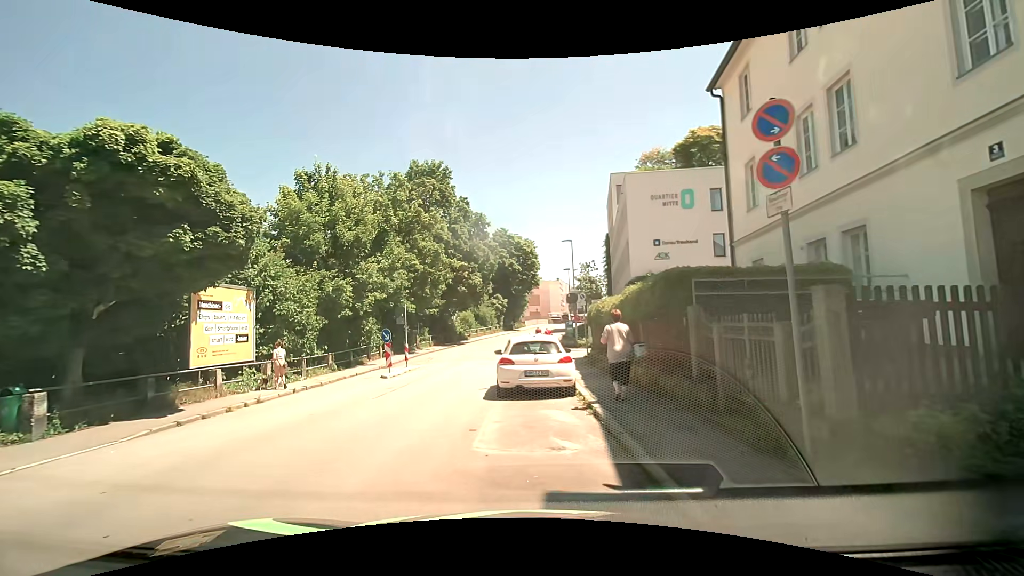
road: residential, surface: asphalt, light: Day
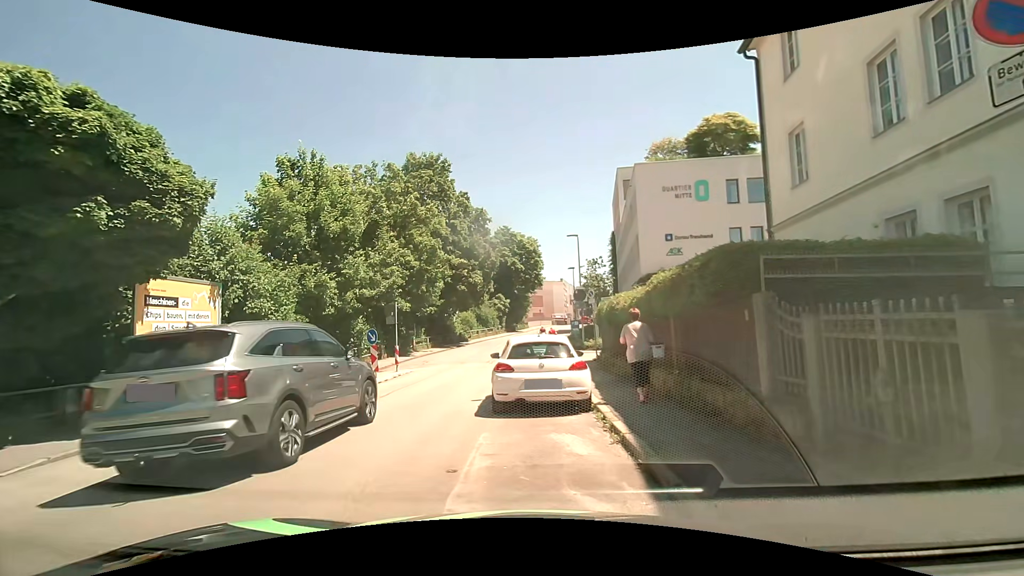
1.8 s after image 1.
(-0.1, +2.2) m; -3°
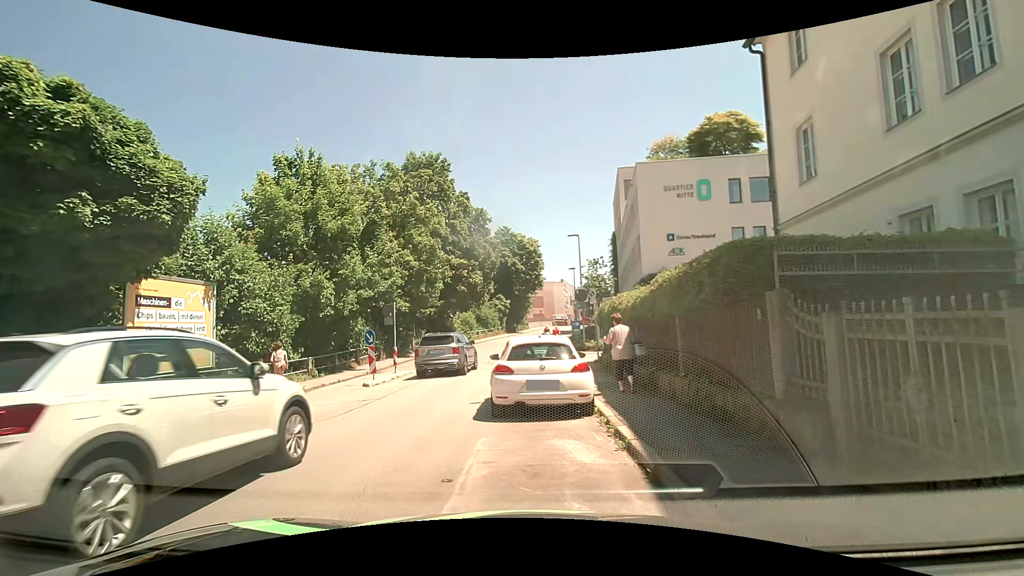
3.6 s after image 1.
(0.0, +0.4) m; 0°
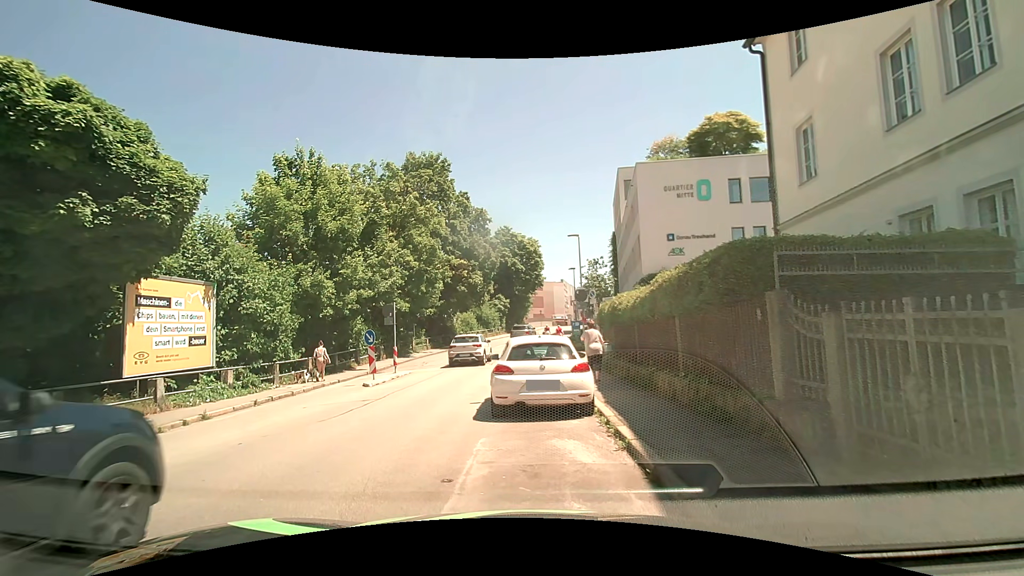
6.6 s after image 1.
(0.0, 0.0) m; 0°
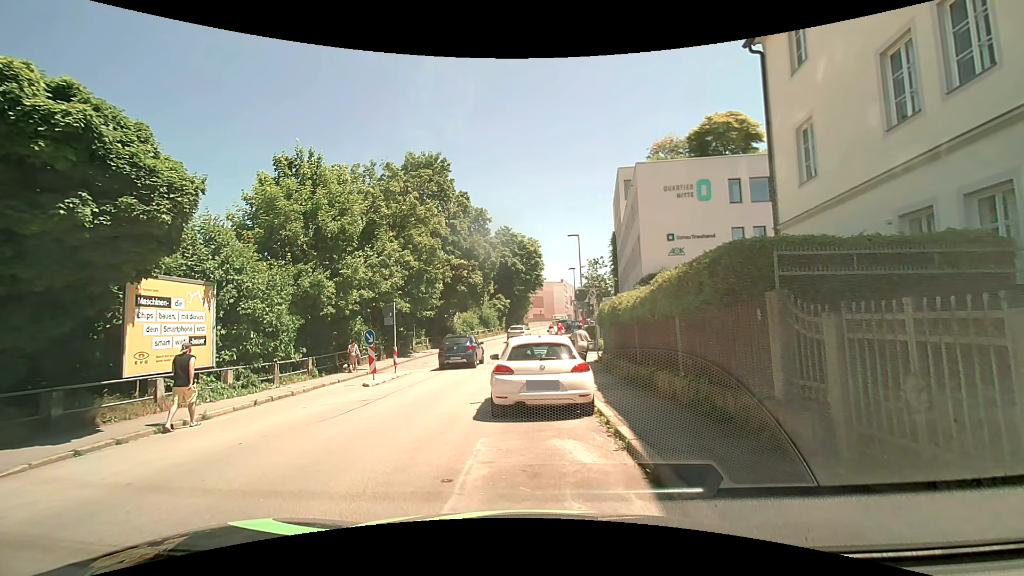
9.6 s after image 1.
(0.0, 0.0) m; 0°
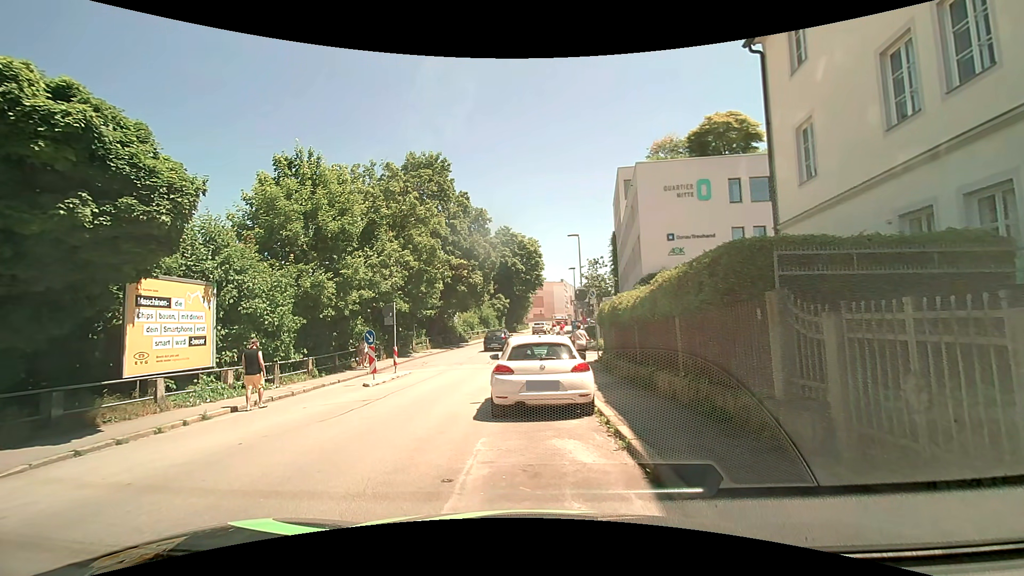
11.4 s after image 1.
(0.0, 0.0) m; 0°
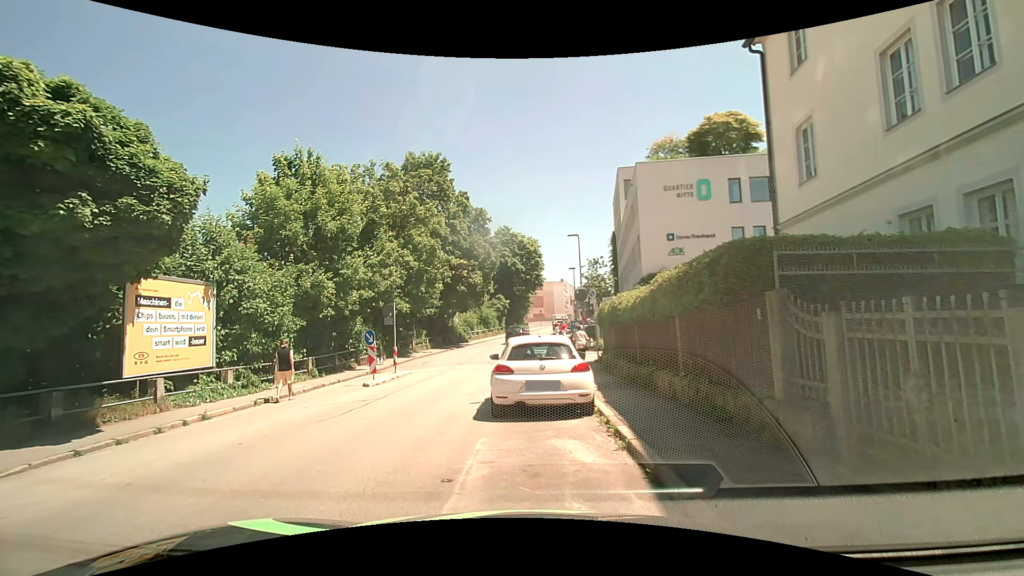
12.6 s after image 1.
(0.0, 0.0) m; 0°
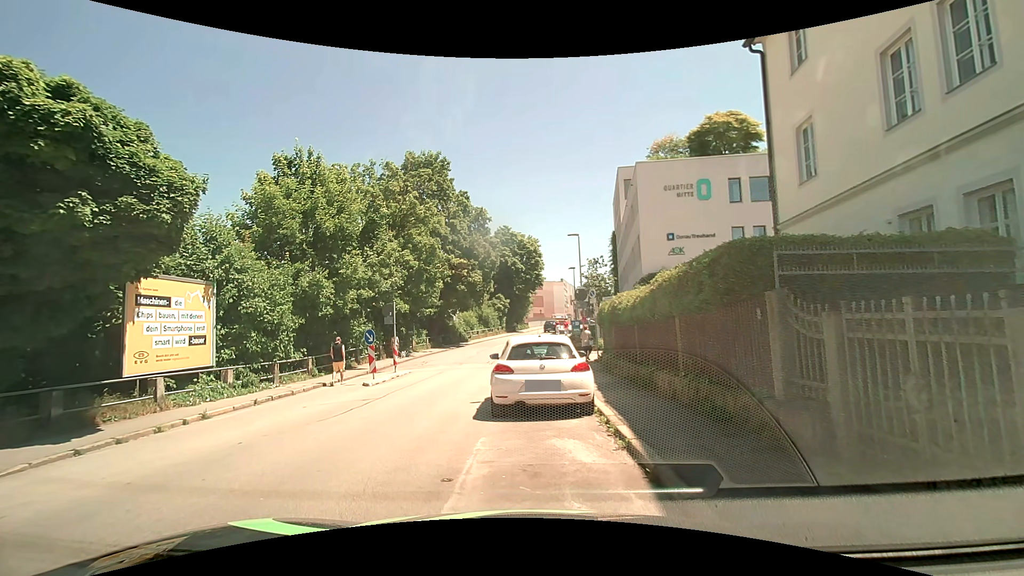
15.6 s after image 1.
(0.0, 0.0) m; 0°
